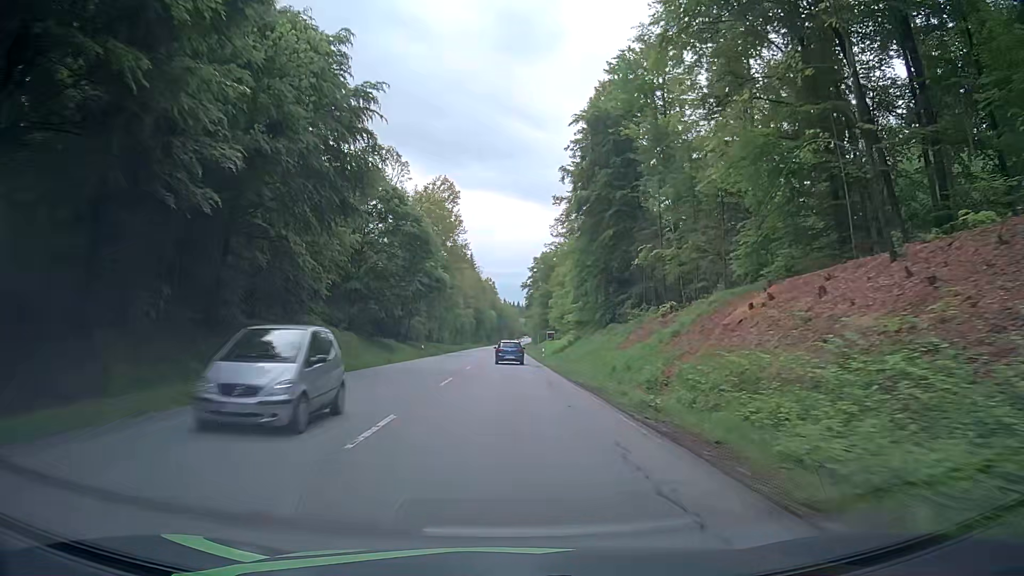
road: secondary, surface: asphalt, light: Day
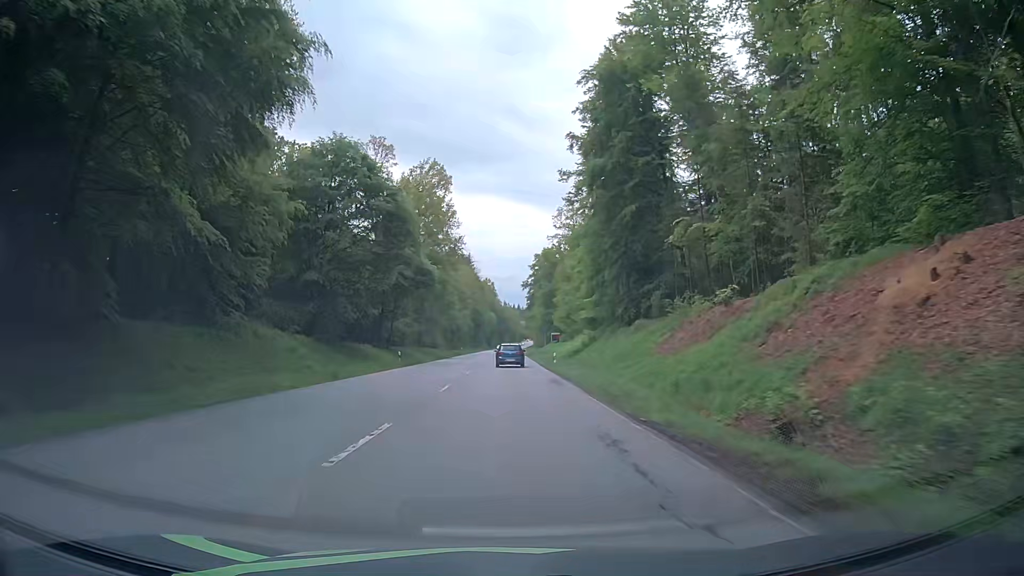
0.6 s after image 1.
(0.0, +13.1) m; 0°
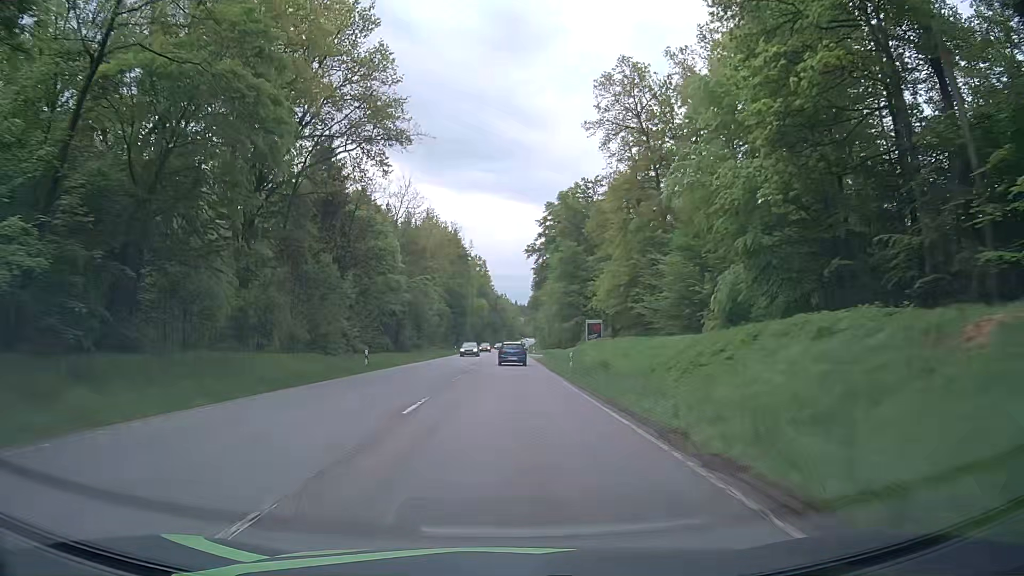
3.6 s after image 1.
(-0.3, +66.1) m; 0°
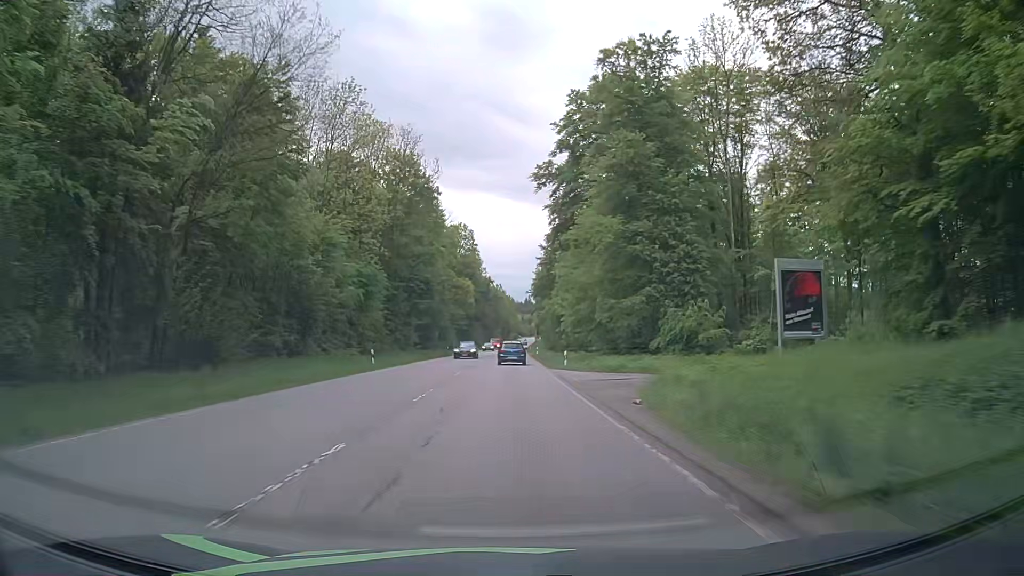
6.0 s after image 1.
(+0.1, +53.9) m; 0°
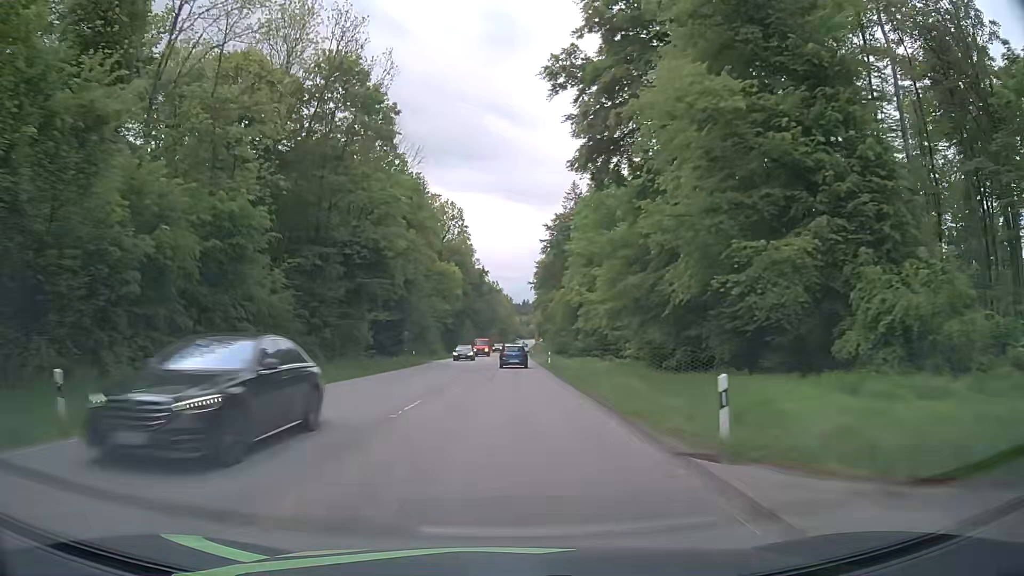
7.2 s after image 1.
(0.0, +27.2) m; 0°
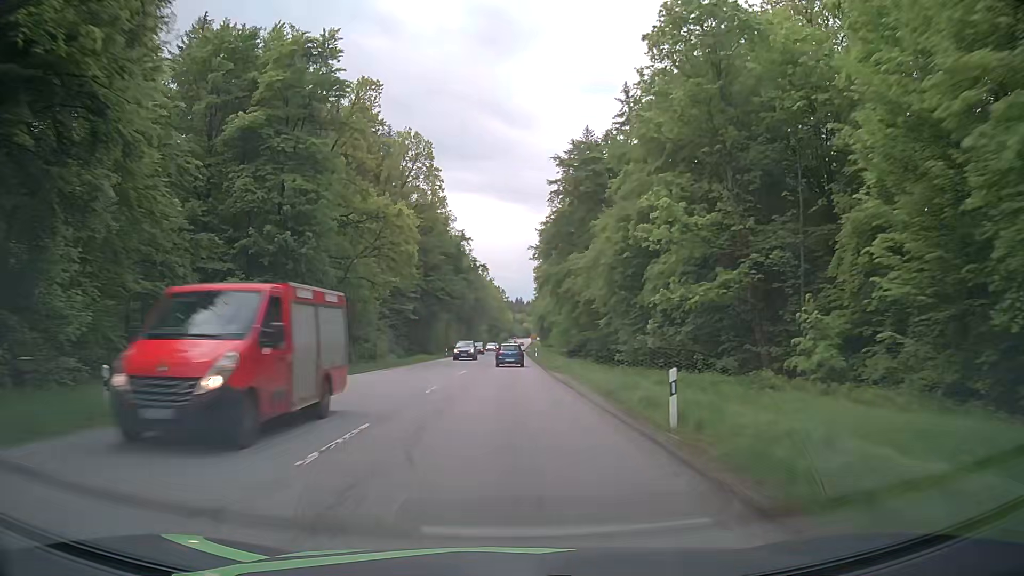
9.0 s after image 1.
(+0.2, +41.2) m; 0°
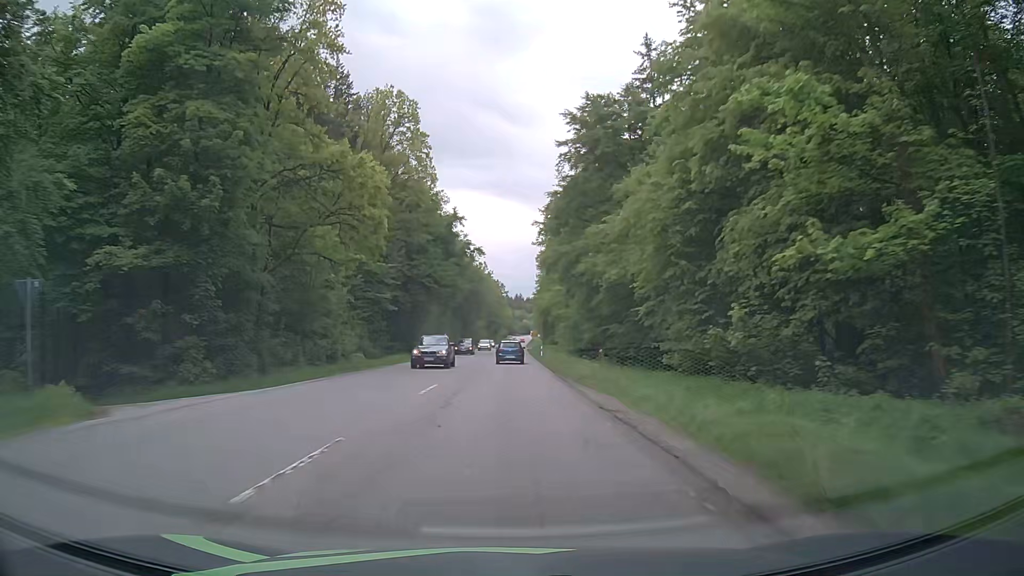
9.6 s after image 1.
(0.0, +13.8) m; 0°
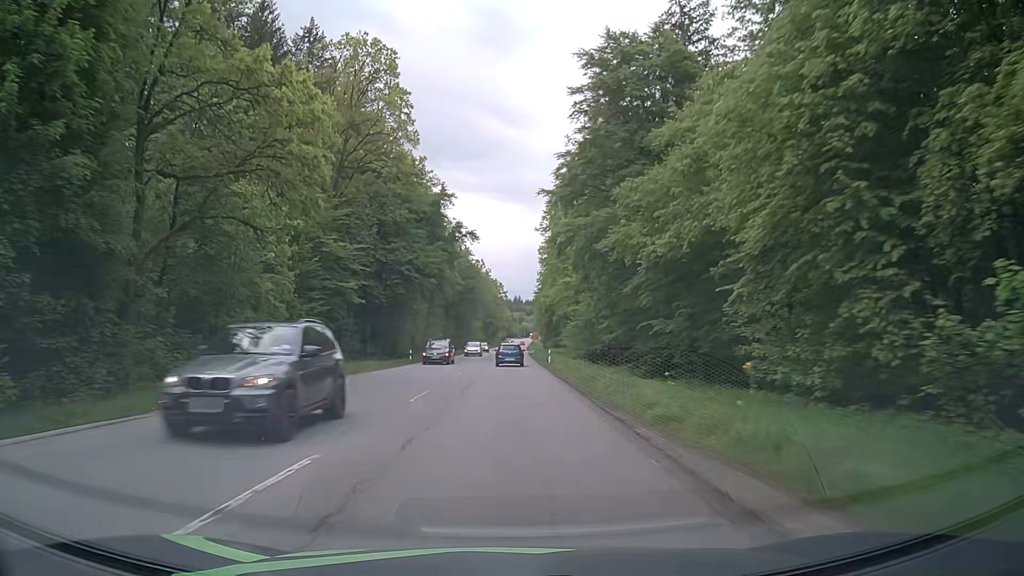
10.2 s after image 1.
(+0.1, +13.8) m; 0°
(0, +10) (0, +20) (0, +30) (0, +40) (0, +50) (0, +60) (0, +70) (0, +80) (+1, +90) (+1, +100) m
